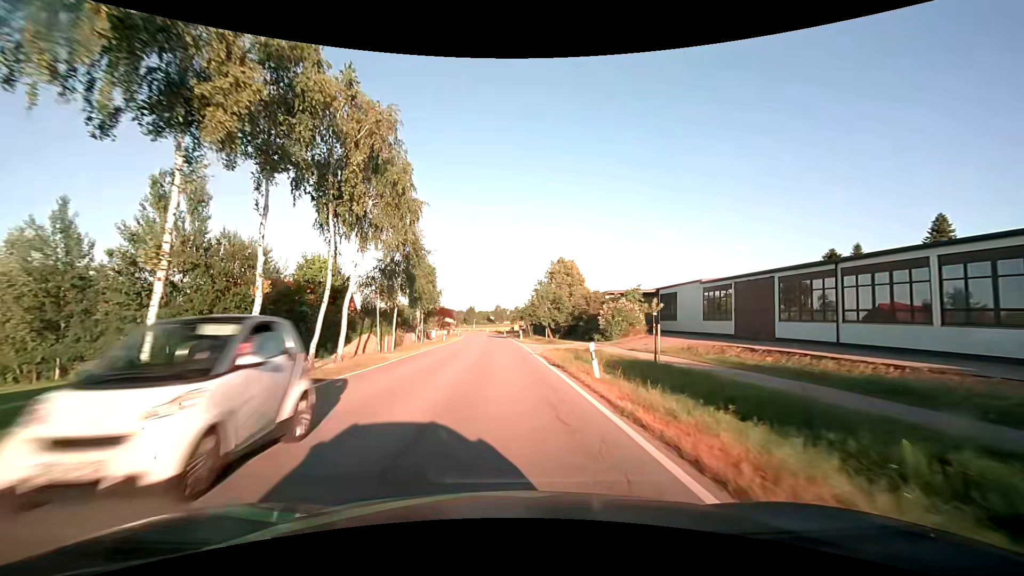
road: secondary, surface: asphalt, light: Day
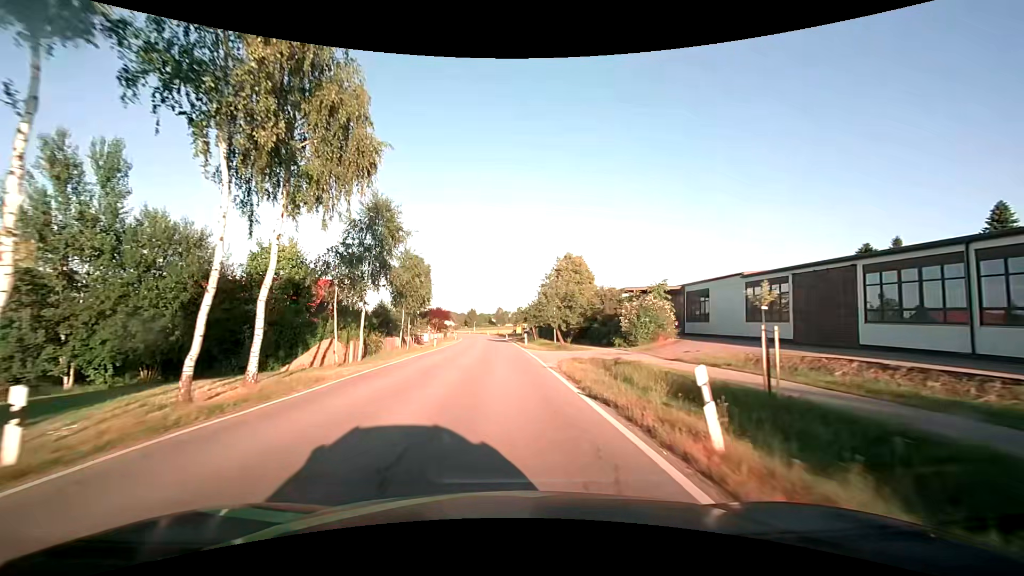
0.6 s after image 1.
(0.0, +7.7) m; 0°
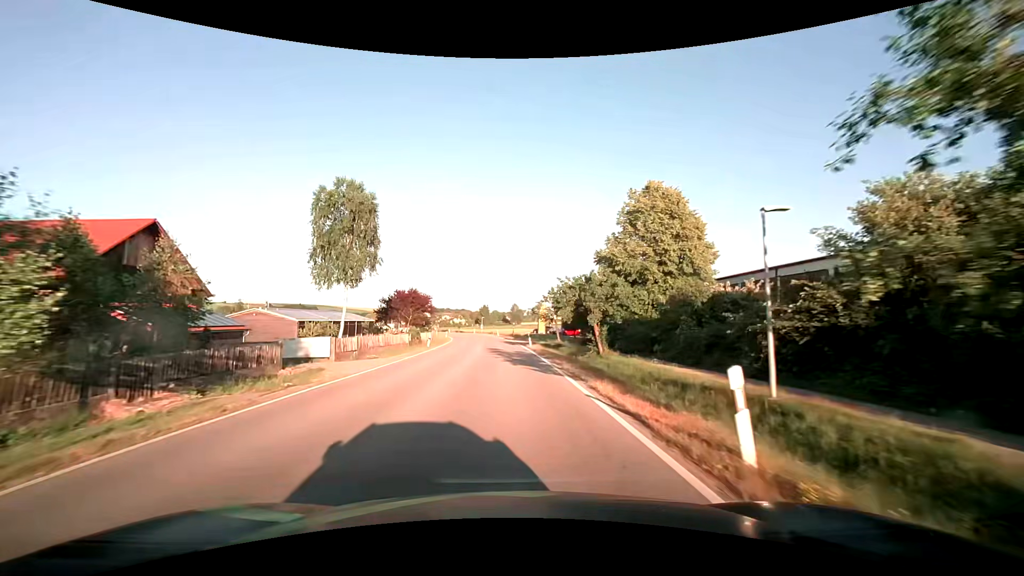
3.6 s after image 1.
(-0.7, +38.2) m; -2°
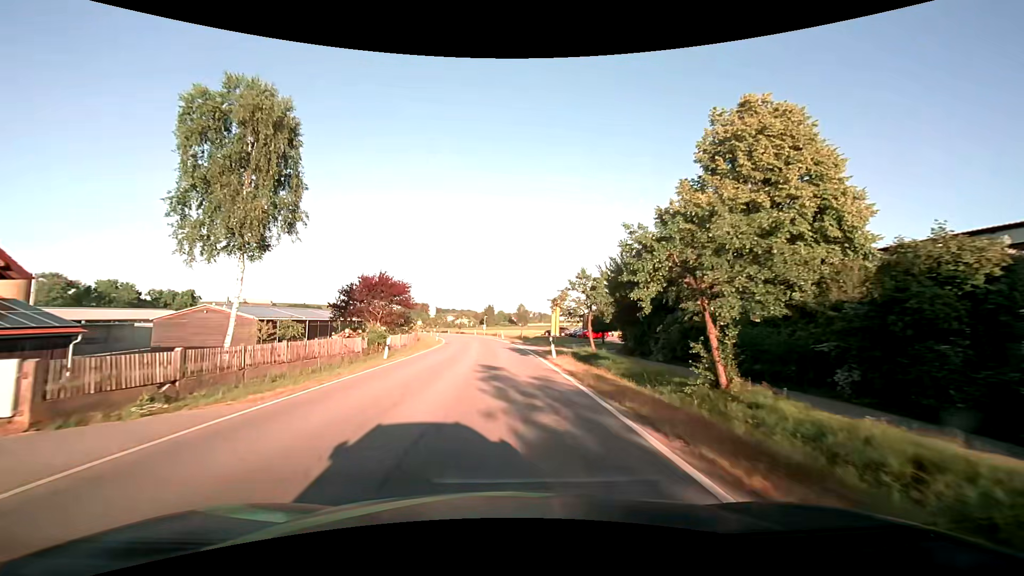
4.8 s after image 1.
(-0.1, +15.3) m; -1°
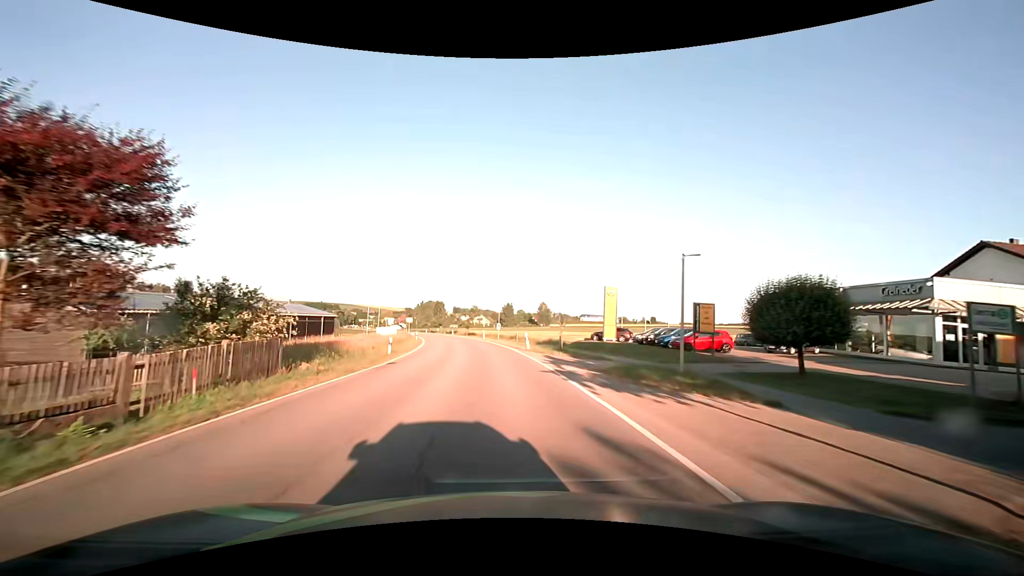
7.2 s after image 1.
(-0.5, +30.6) m; -2°
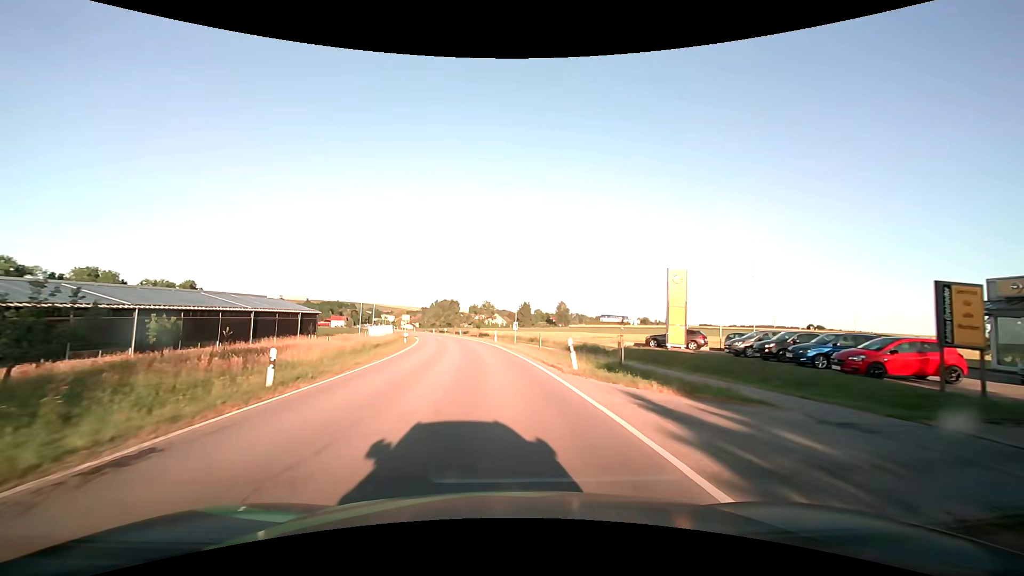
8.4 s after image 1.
(-0.1, +15.3) m; -1°
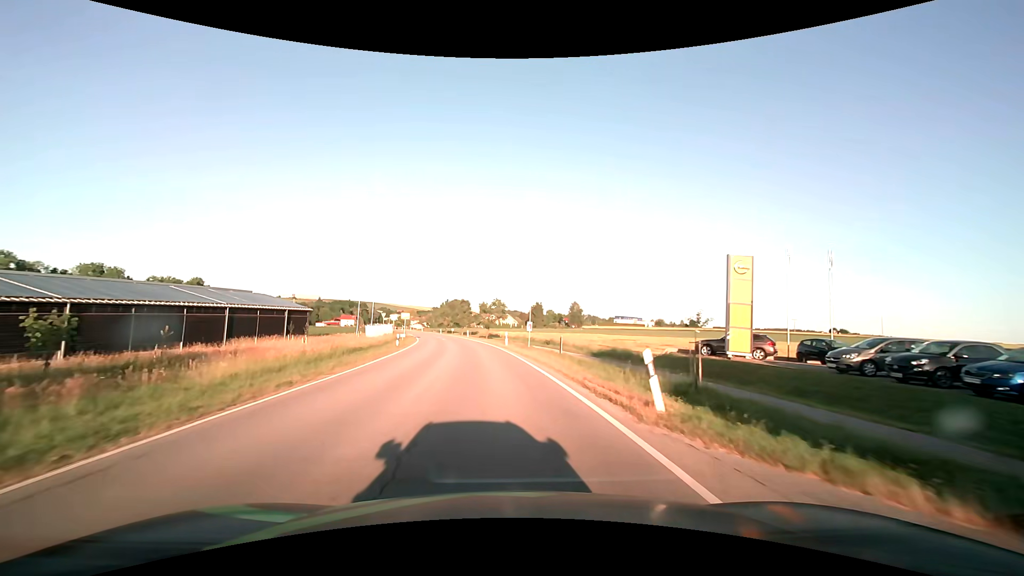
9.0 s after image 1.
(-0.1, +7.6) m; -1°
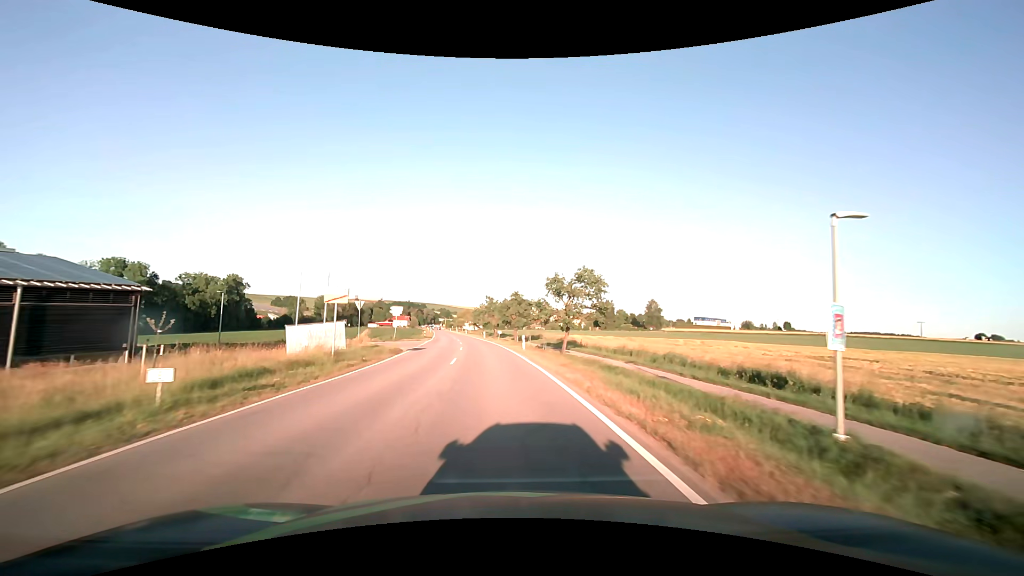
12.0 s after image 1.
(-2.5, +38.9) m; -7°
(0, +10) (0, +20) (-1, +30) (-2, +40) (-3, +50) (-4, +60) (-5, +70) (-6, +80) (-8, +90) (-9, +99) m
